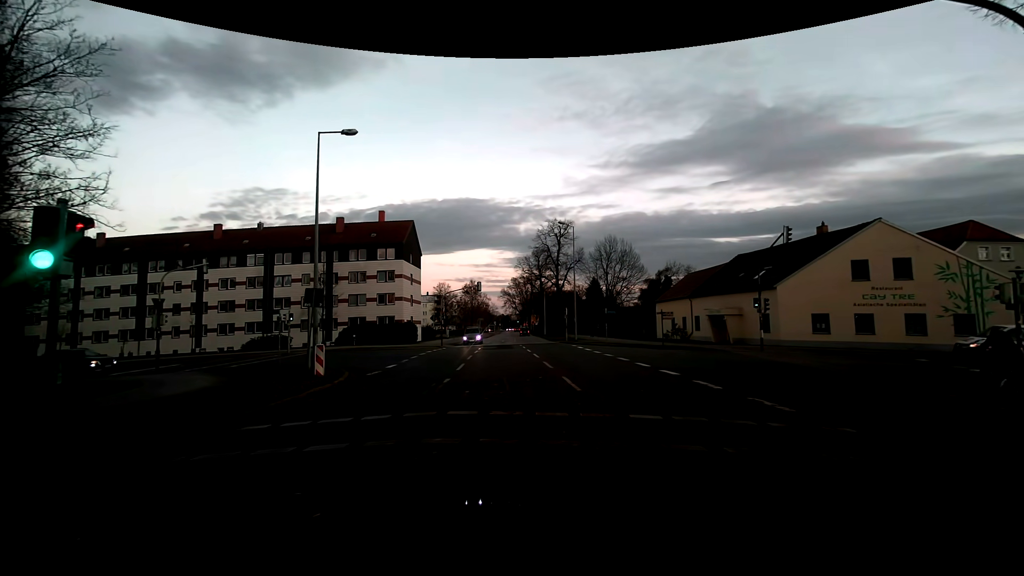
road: residential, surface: asphalt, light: Sunrise
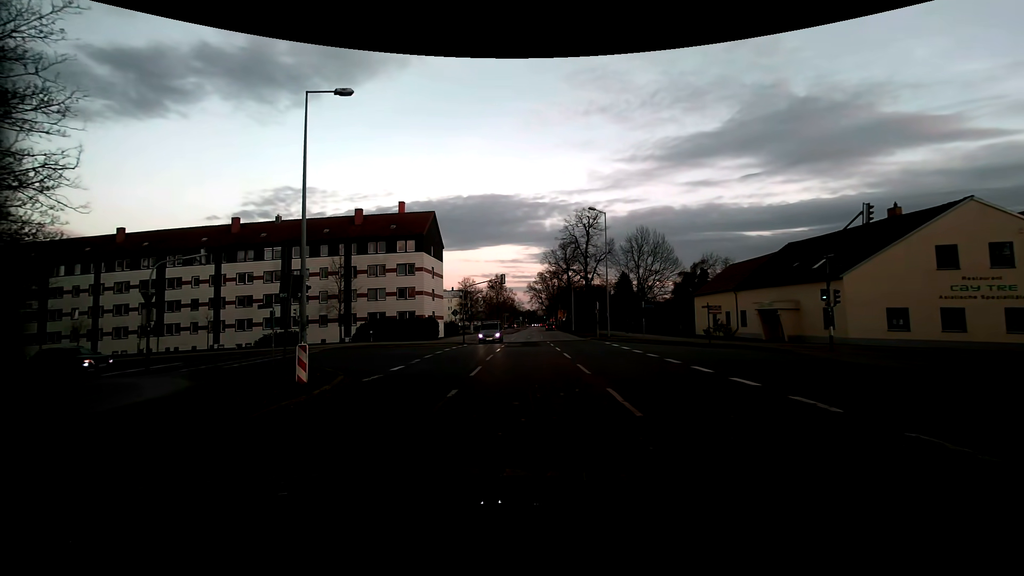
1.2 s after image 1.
(-0.1, +3.7) m; -3°
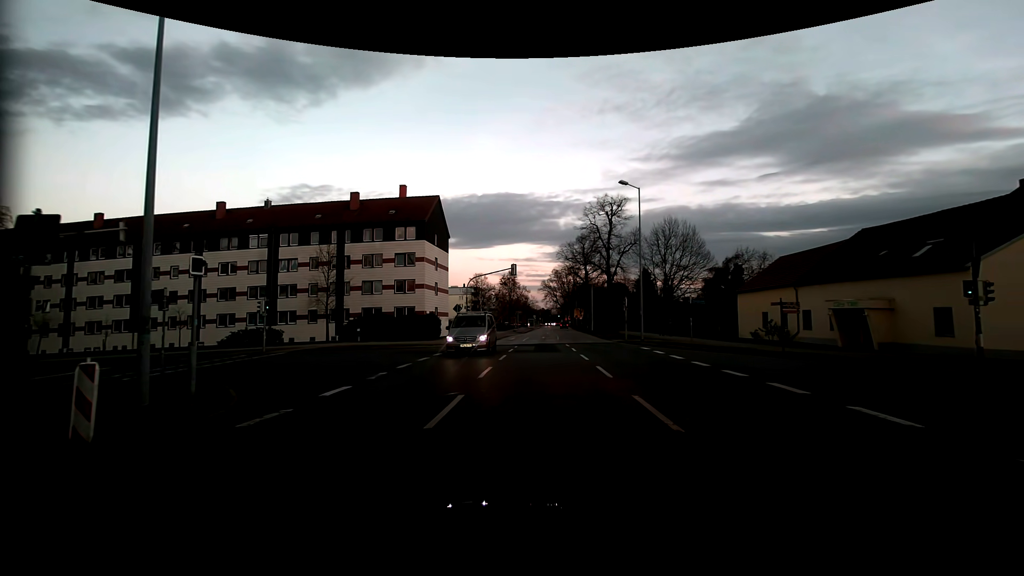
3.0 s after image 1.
(-0.3, +7.2) m; -3°
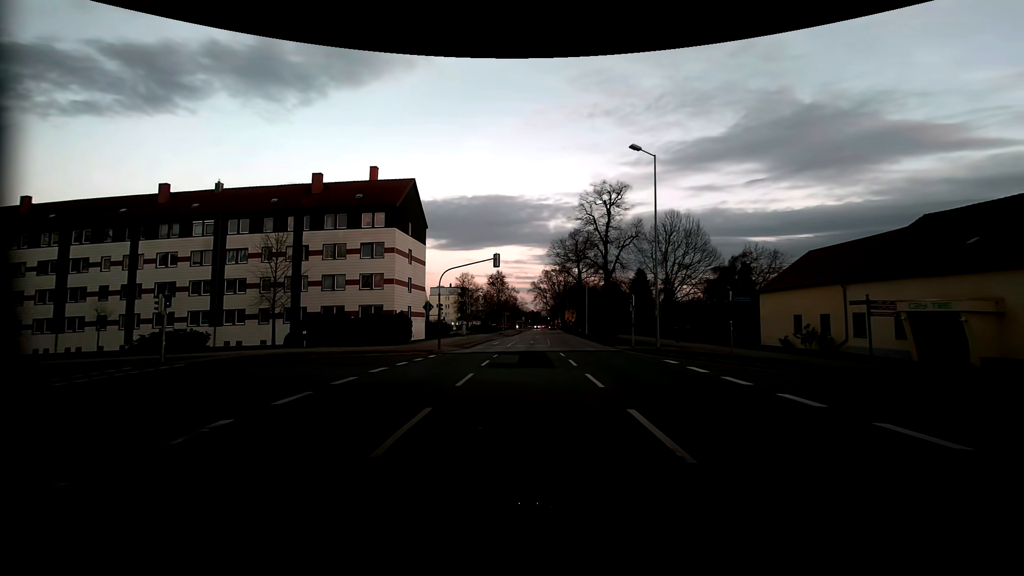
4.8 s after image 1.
(+0.2, +7.3) m; +2°
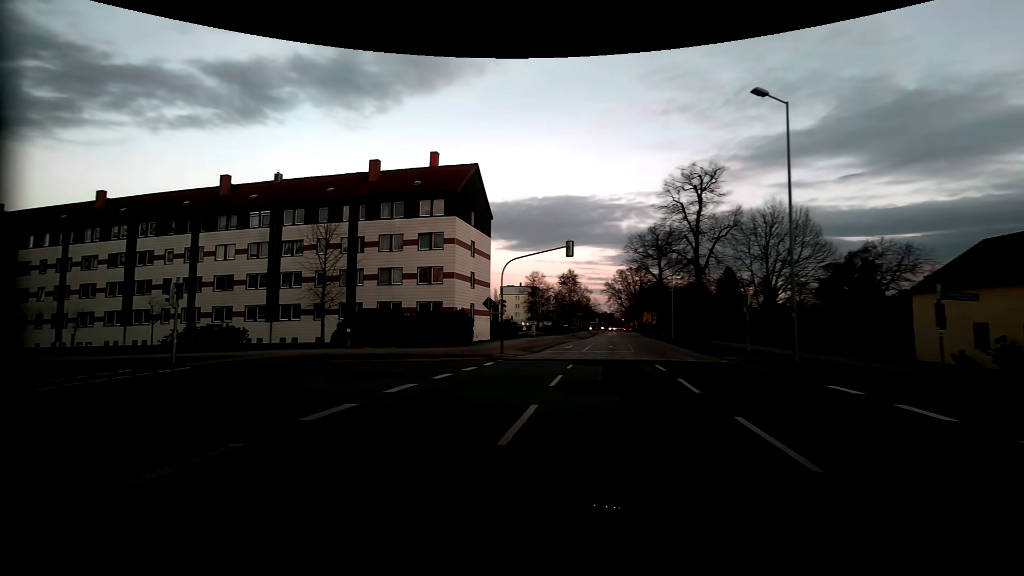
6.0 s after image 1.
(-0.4, +5.7) m; -9°
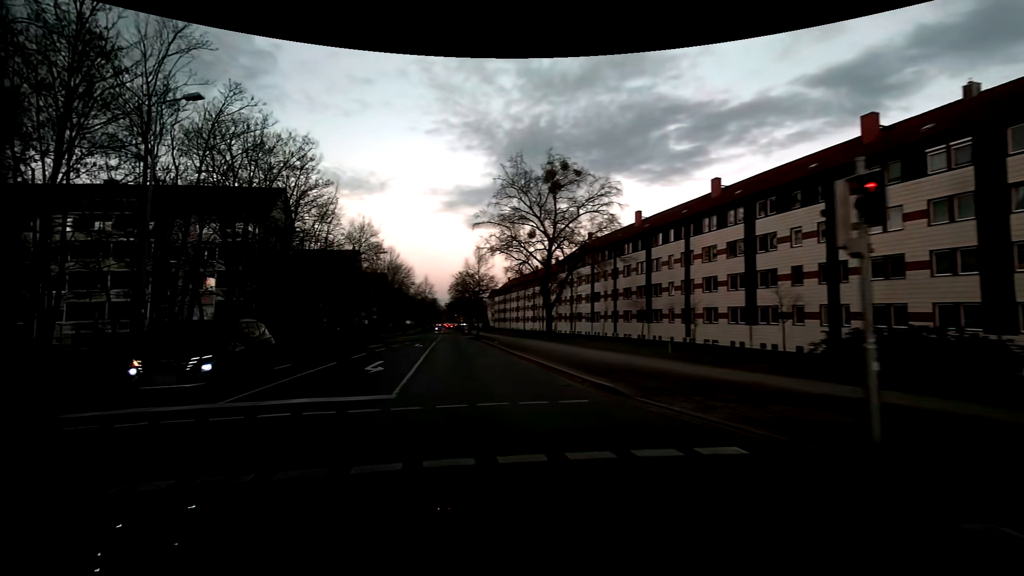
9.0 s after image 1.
(-9.2, +14.4) m; -64°
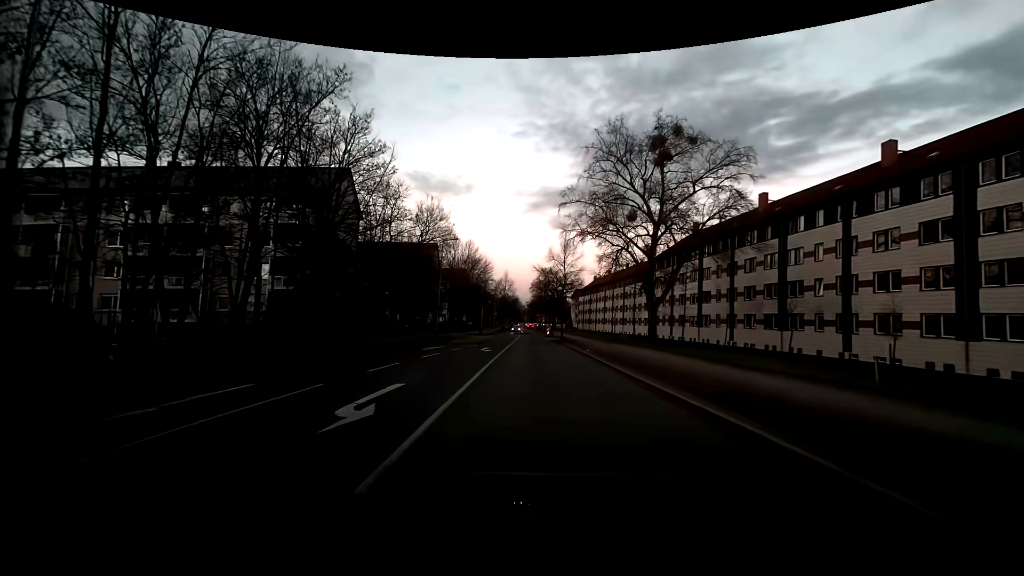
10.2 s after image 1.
(-0.9, +9.1) m; -8°
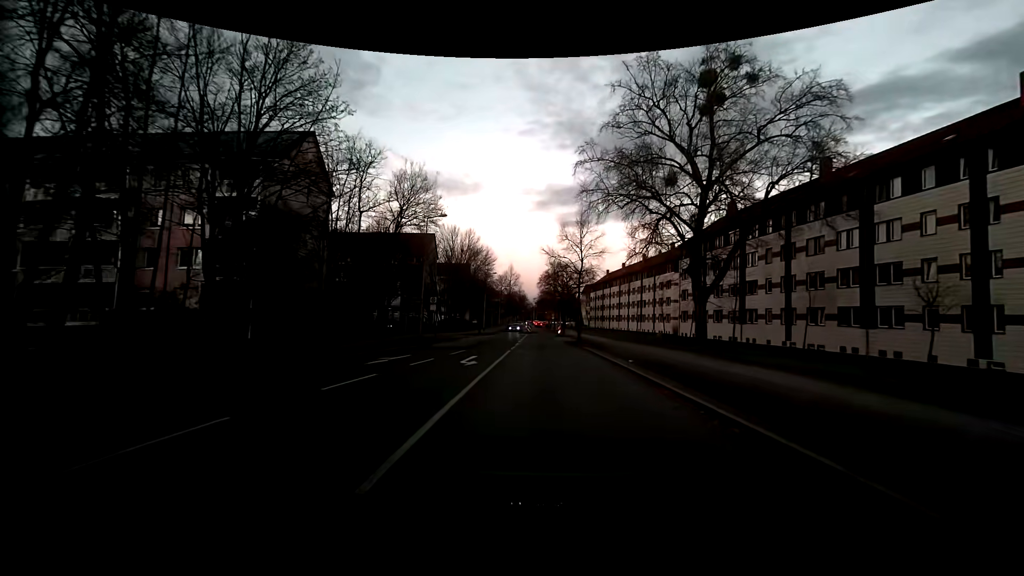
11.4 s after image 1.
(-0.1, +10.2) m; 0°
(0, +10) (0, +20) (-1, +30) (-1, +40) (-1, +50) (-1, +60) (0, +70) (0, +80) (-1, +90) (-2, +100) m
